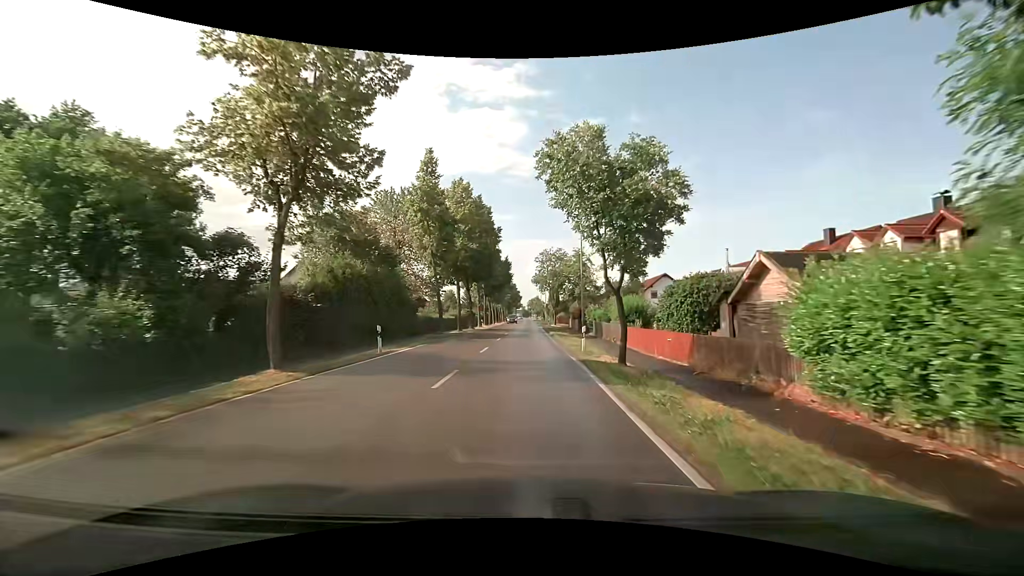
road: tertiary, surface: asphalt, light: Day
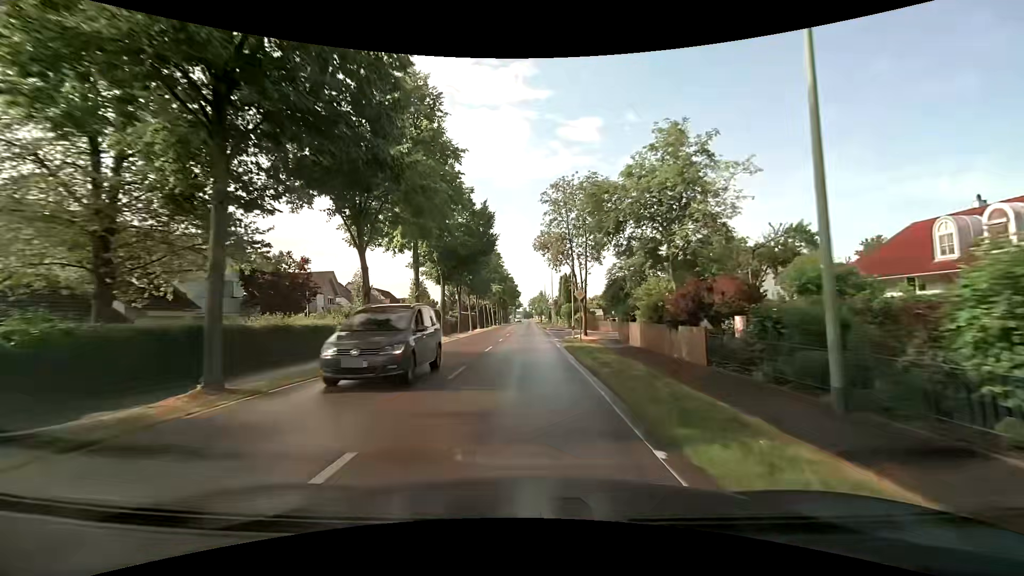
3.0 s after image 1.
(0.0, +34.4) m; 0°
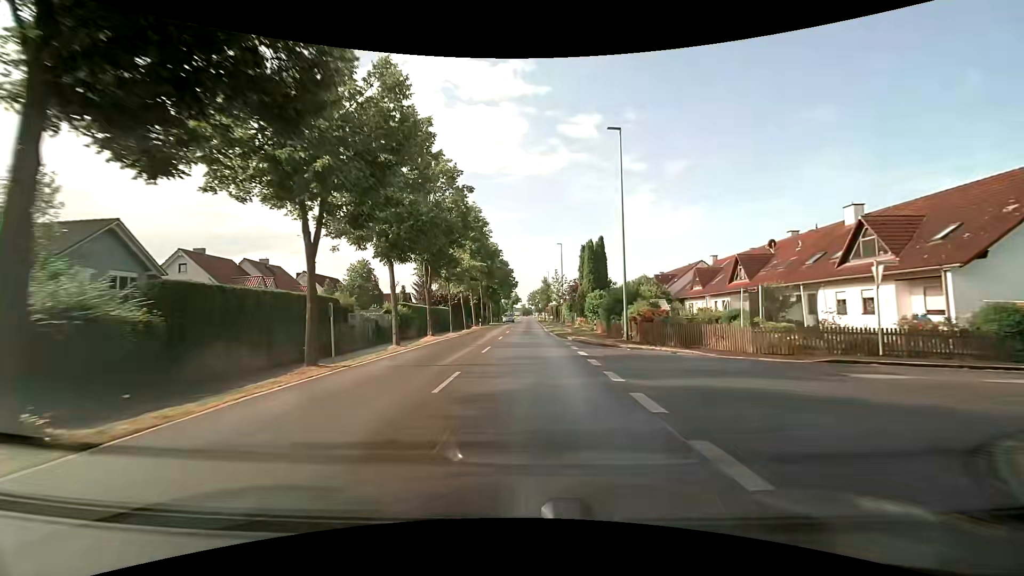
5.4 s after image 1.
(0.0, +29.7) m; +1°
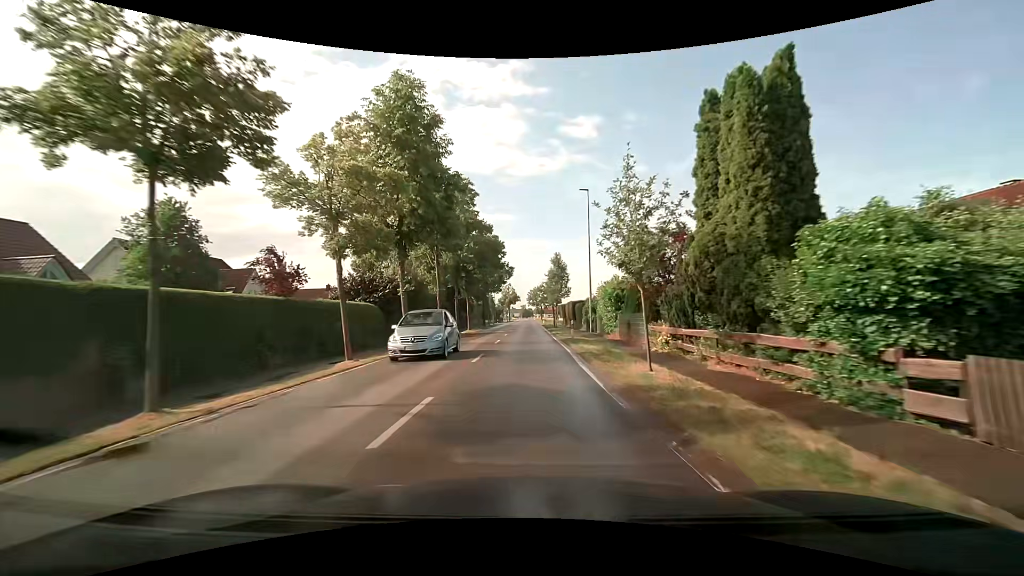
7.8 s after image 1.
(-0.2, +30.6) m; -1°
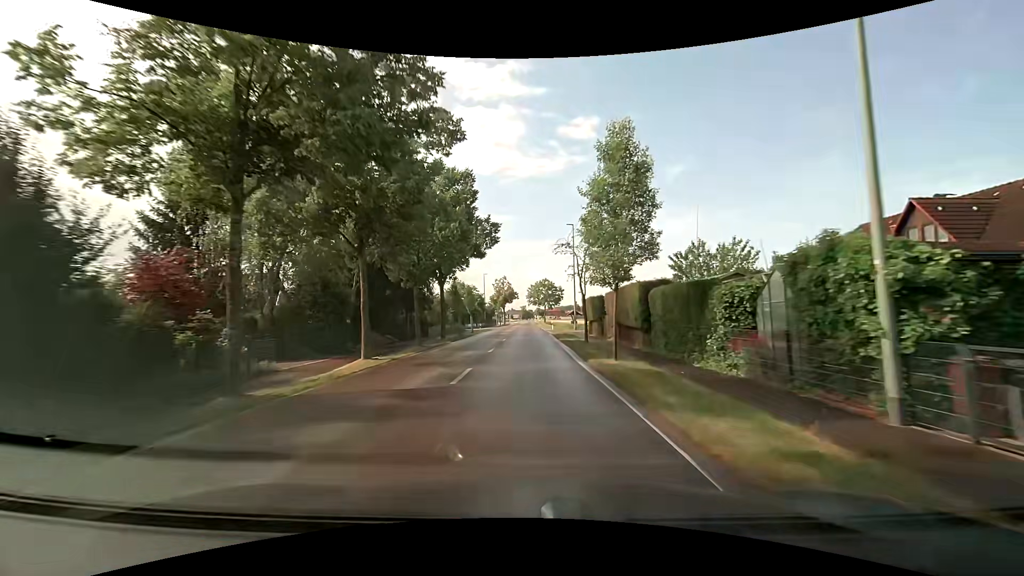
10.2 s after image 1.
(+0.3, +31.2) m; +1°
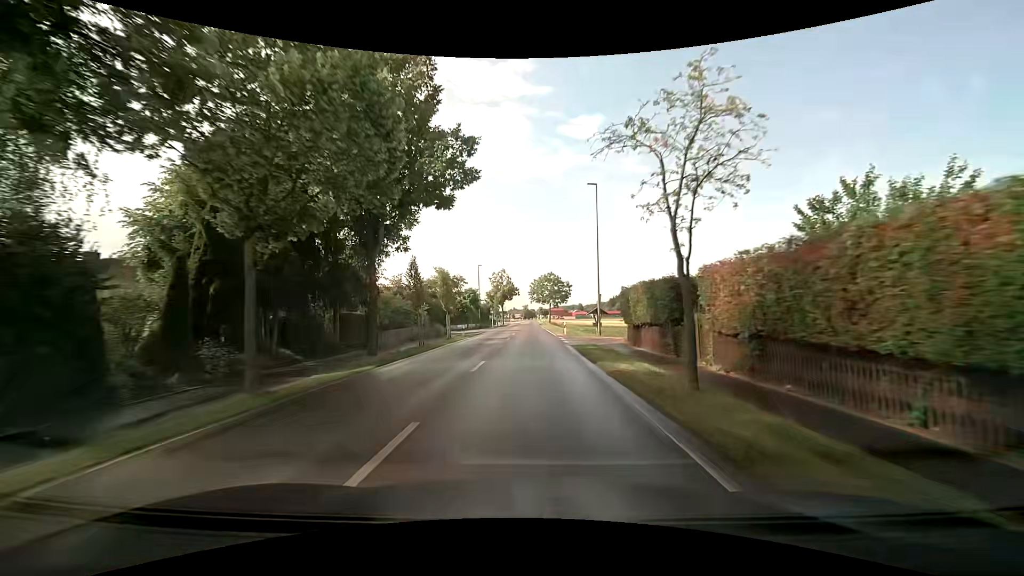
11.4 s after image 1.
(-0.1, +15.7) m; -1°
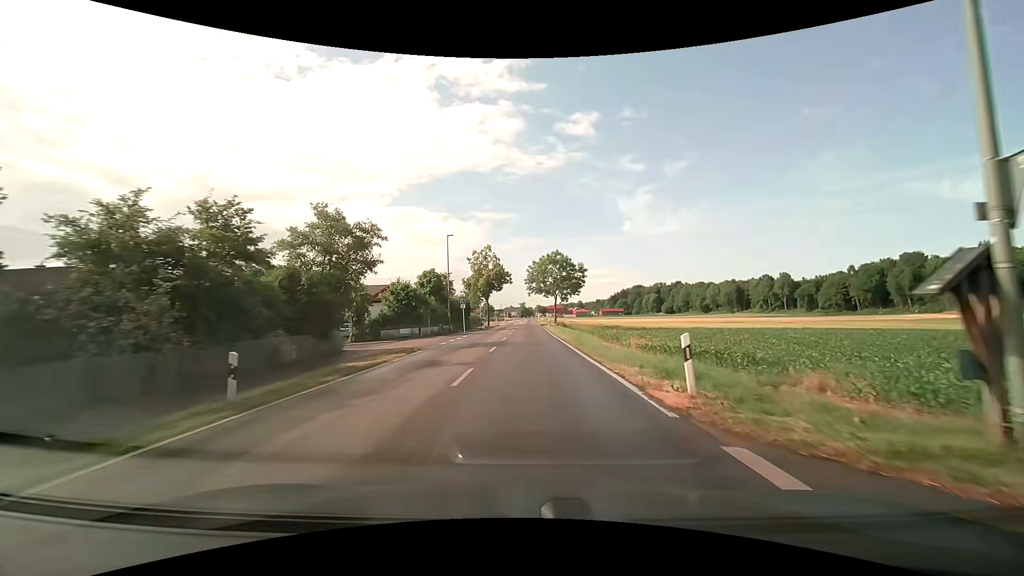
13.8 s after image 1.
(+0.1, +30.0) m; 0°
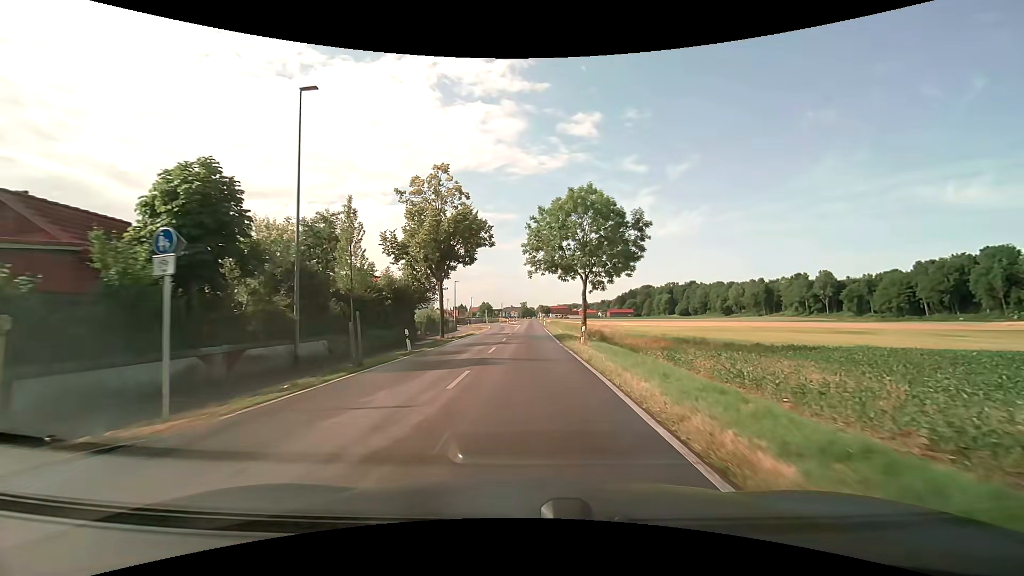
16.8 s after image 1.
(0.0, +36.3) m; 0°
(0, +10) (0, +20) (0, +30) (0, +40) (0, +50) (0, +60) (0, +70) (0, +80) (0, +90) (0, +100) m
